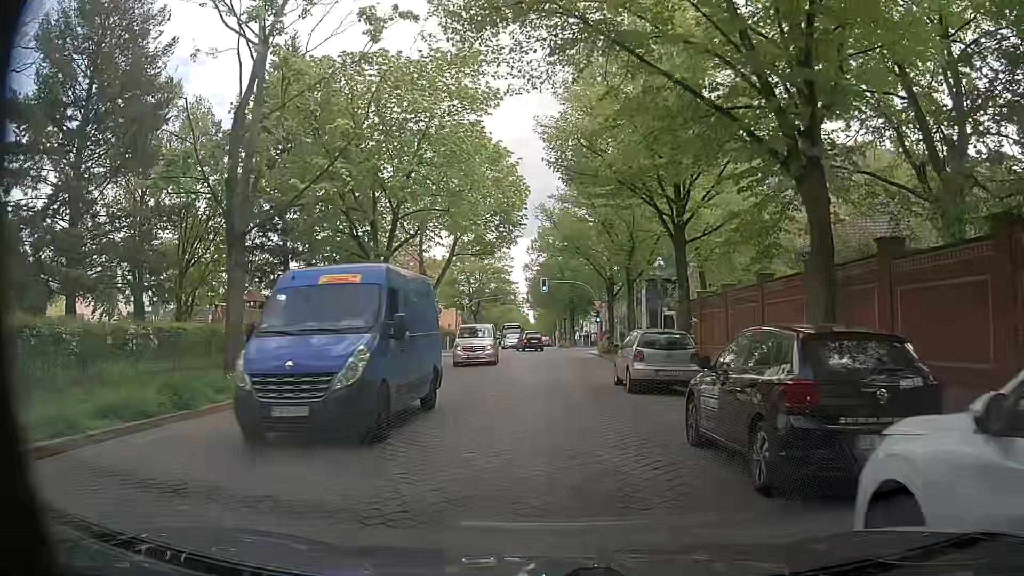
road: residential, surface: sett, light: Day
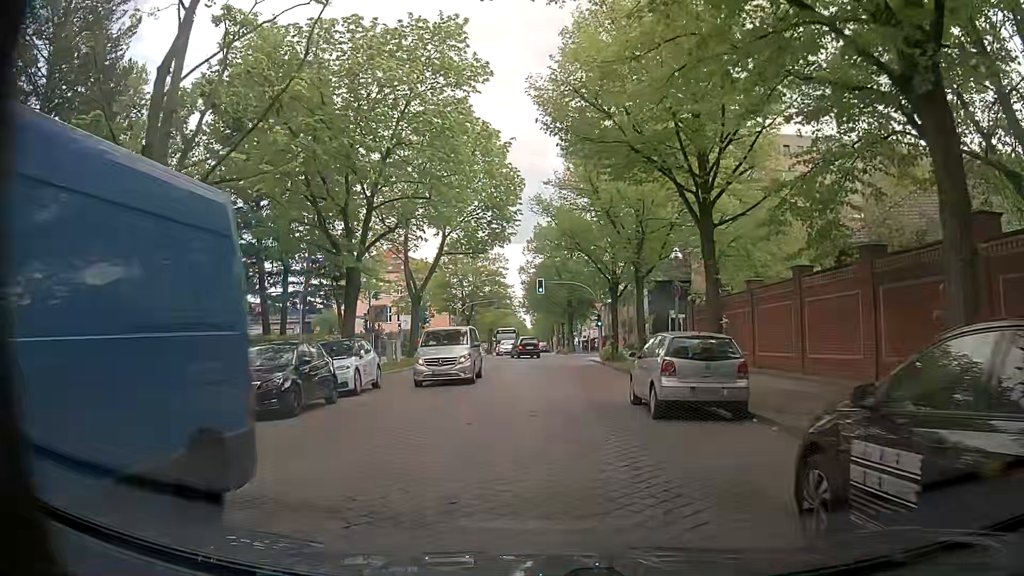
(0.0, +4.1) m; +2°
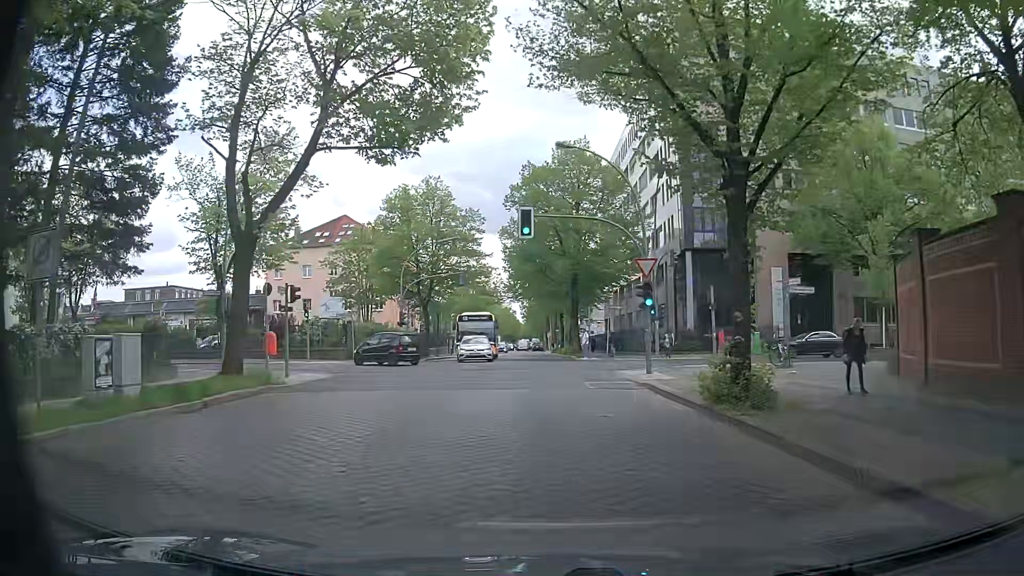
(-0.7, +24.7) m; -1°
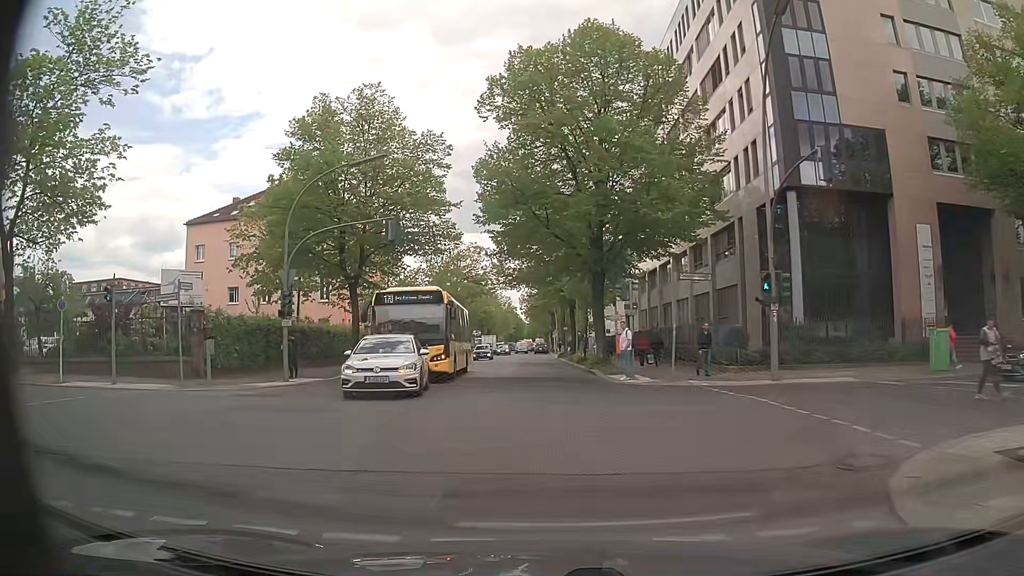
(+0.1, +20.5) m; 0°
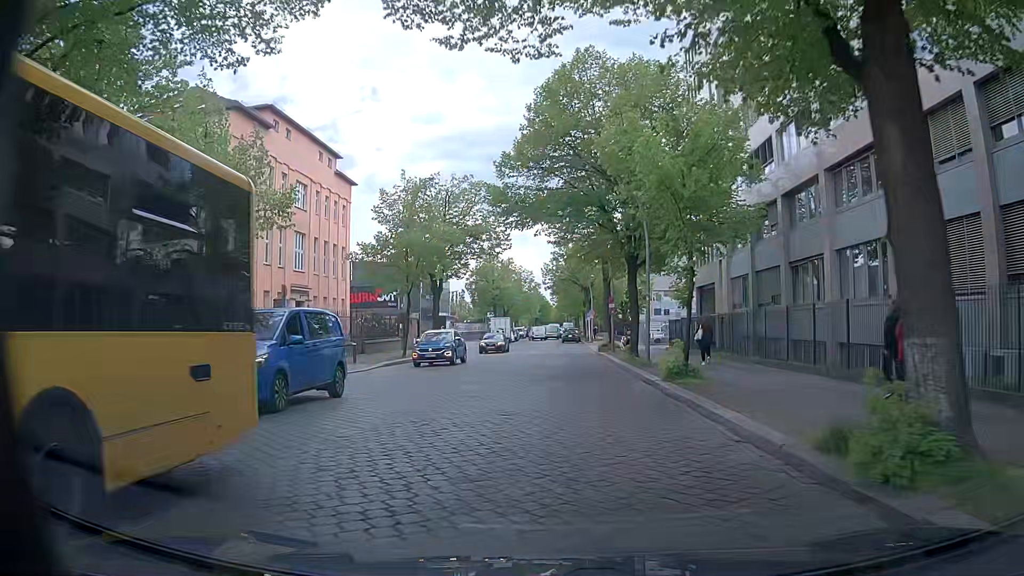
(-0.6, +24.9) m; -3°
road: unclassified
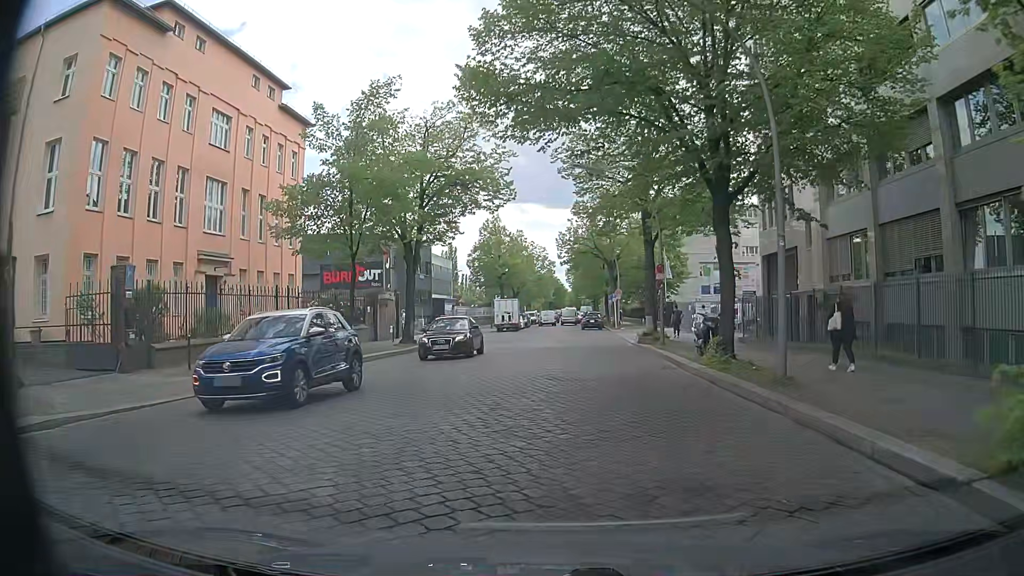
(-0.2, +13.0) m; -1°
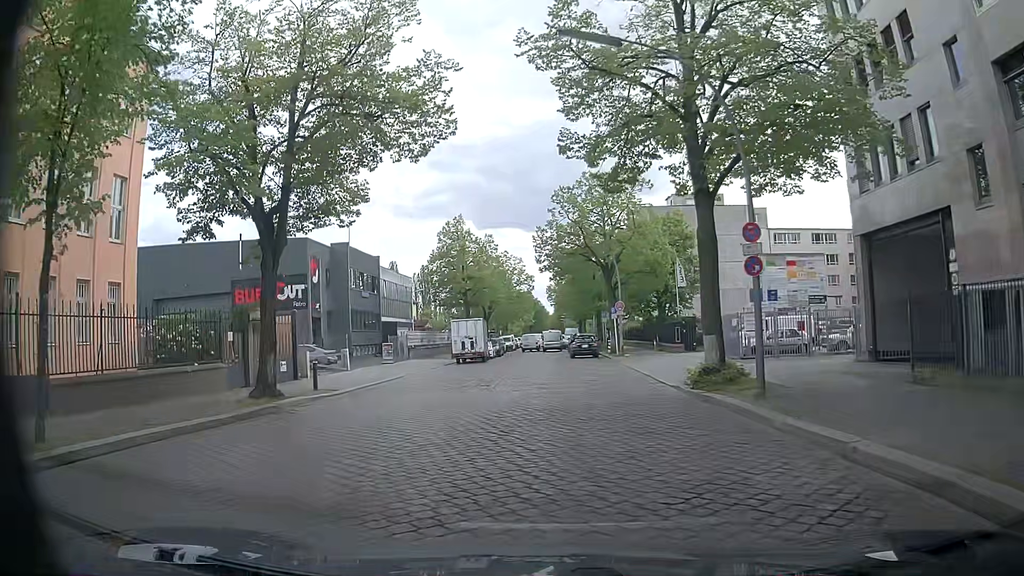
(+0.4, +15.7) m; +1°
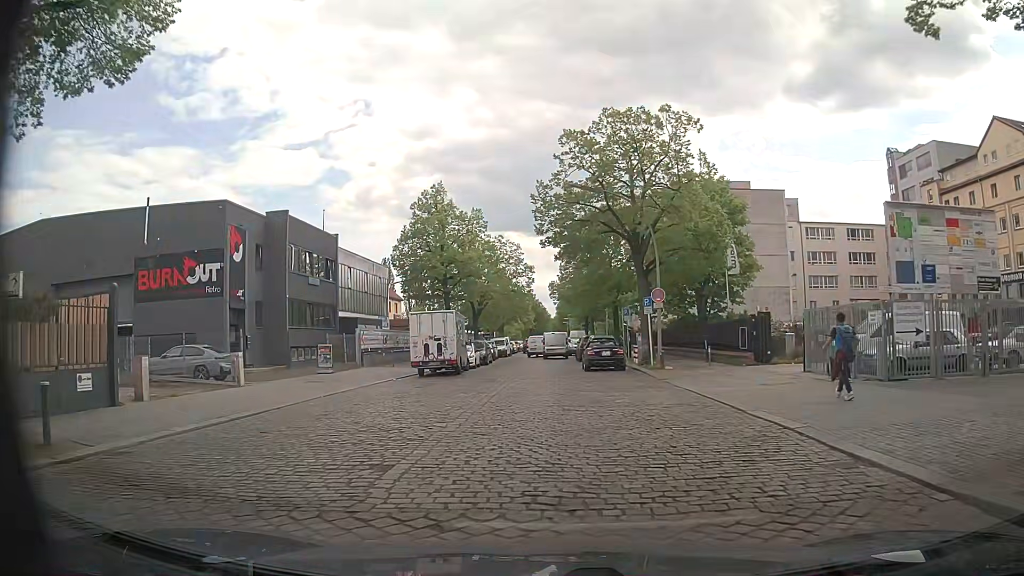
(+0.3, +13.7) m; +1°
